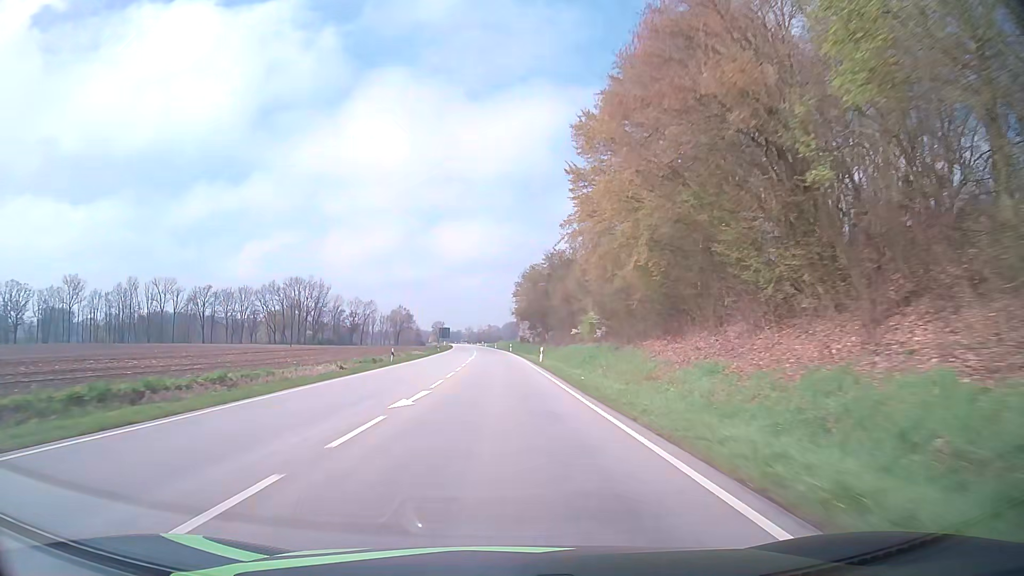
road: primary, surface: asphalt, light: Day
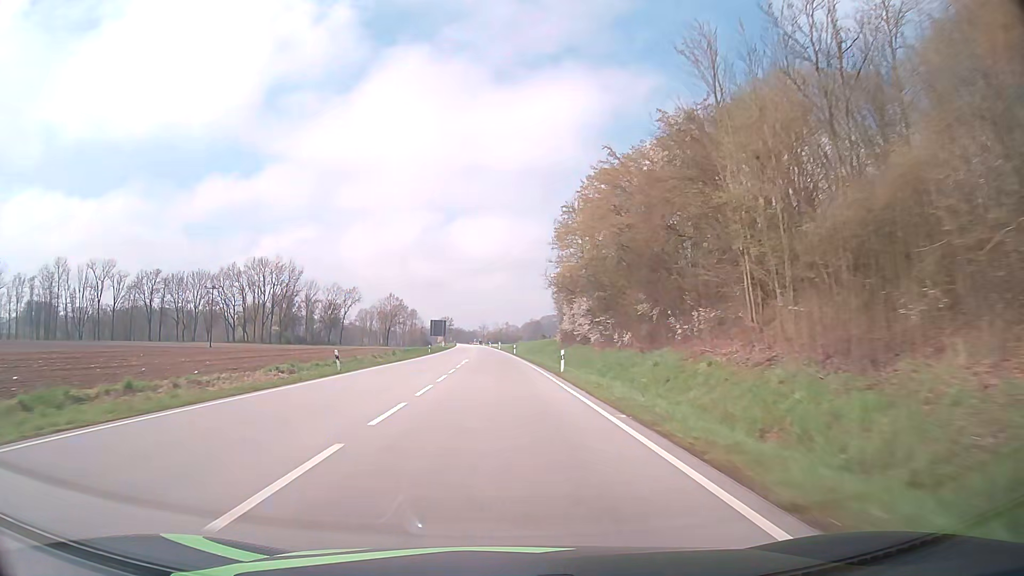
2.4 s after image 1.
(-1.0, +64.4) m; -2°
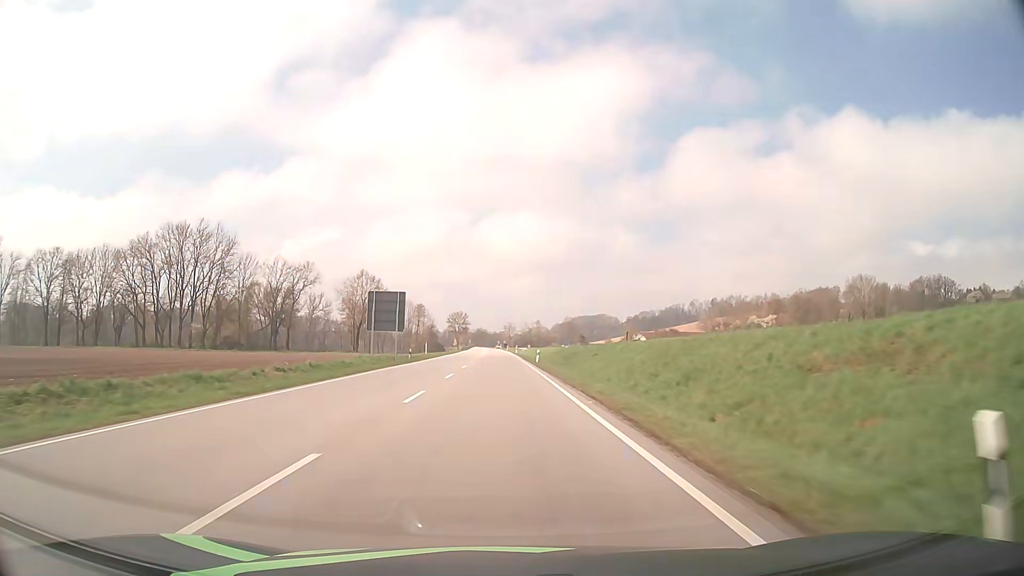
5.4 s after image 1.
(-1.5, +77.2) m; -2°
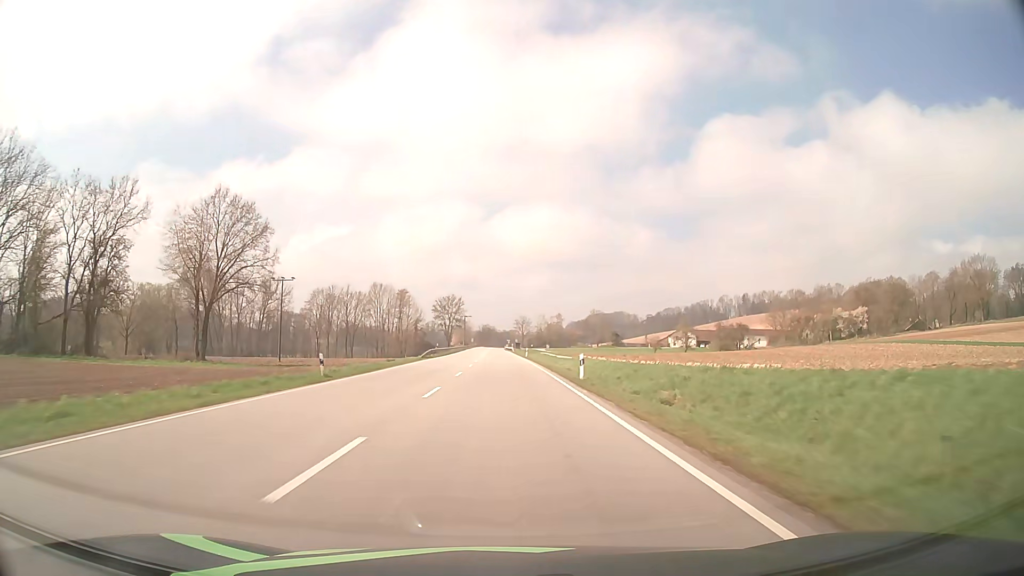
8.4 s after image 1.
(-0.8, +77.4) m; -1°
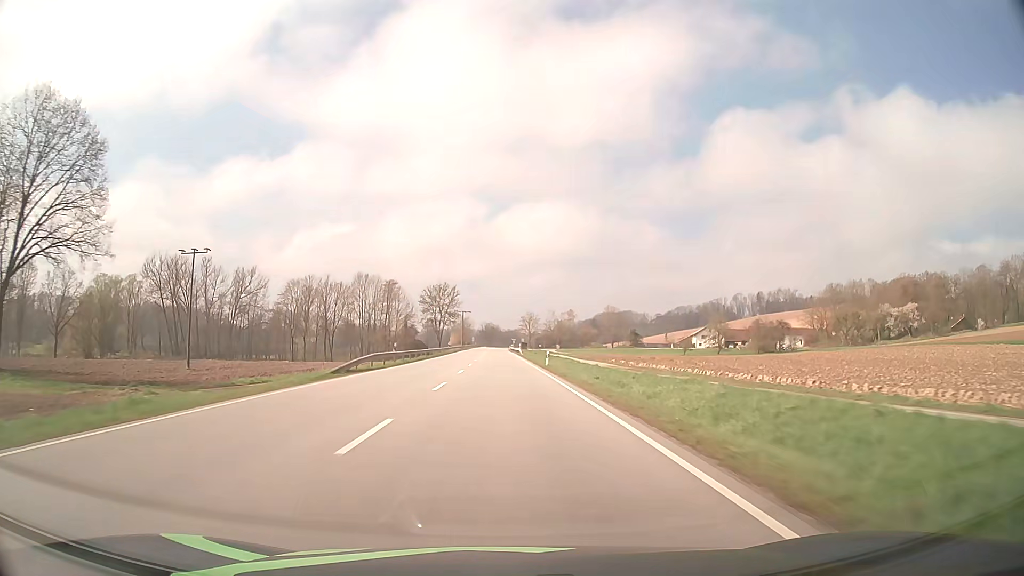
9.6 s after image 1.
(-0.1, +31.3) m; 0°
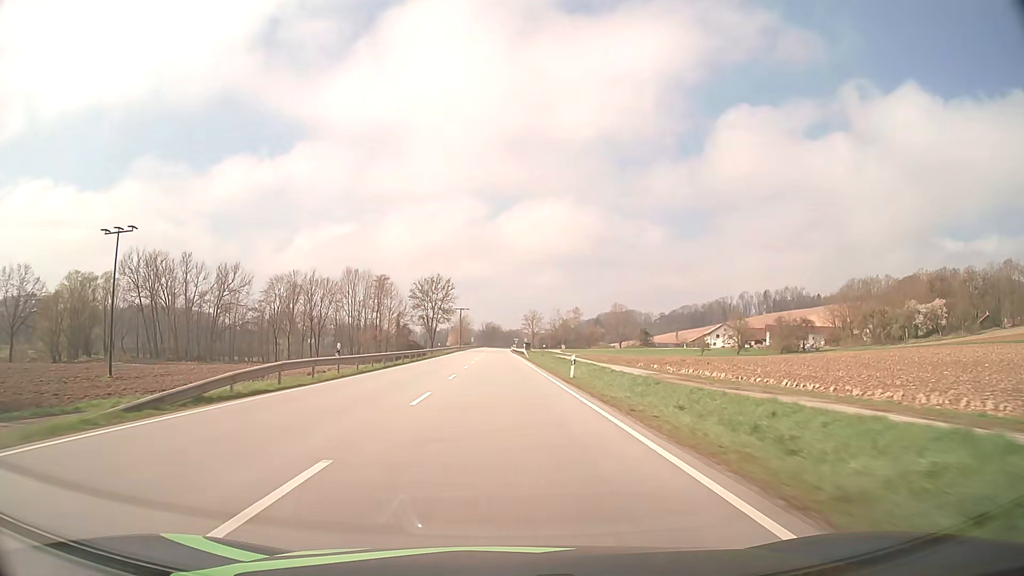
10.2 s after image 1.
(0.0, +15.7) m; 0°
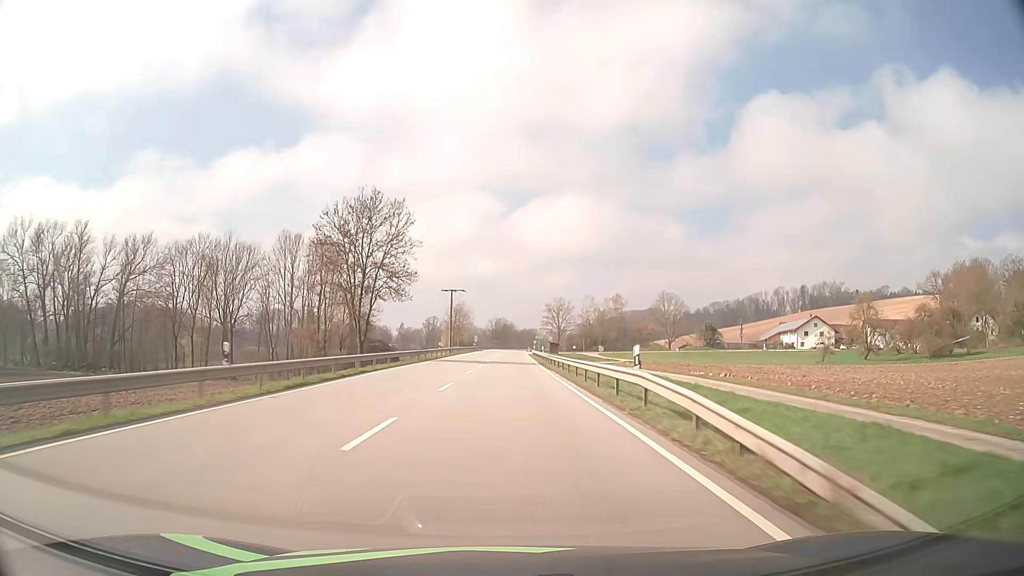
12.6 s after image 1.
(-0.5, +63.0) m; -1°
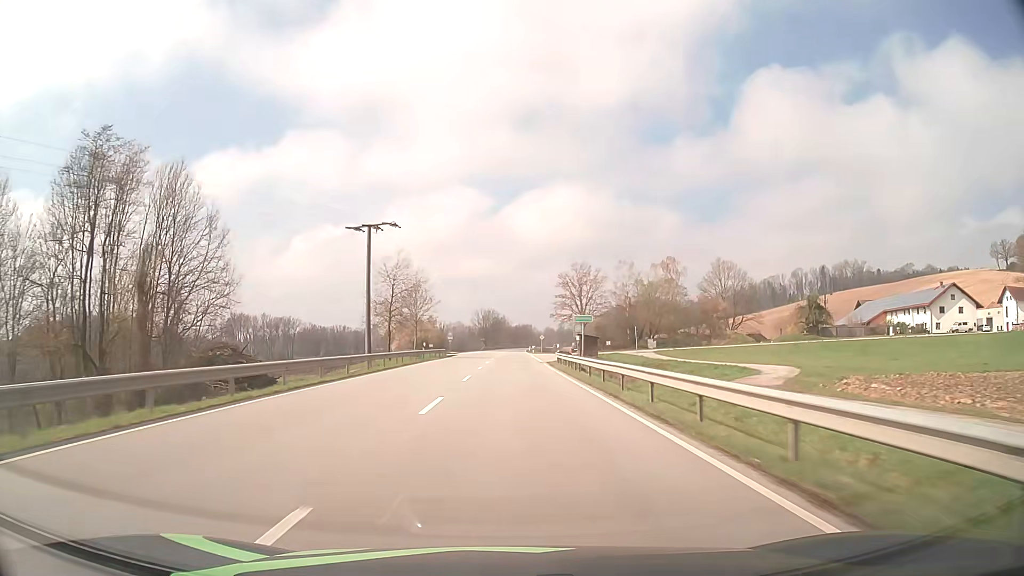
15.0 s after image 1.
(+0.3, +63.2) m; +1°
(0, +10) (0, +20) (0, +30) (0, +40) (0, +50) (0, +60) (+1, +70) (+1, +80) (+1, +90) (+1, +100) m
